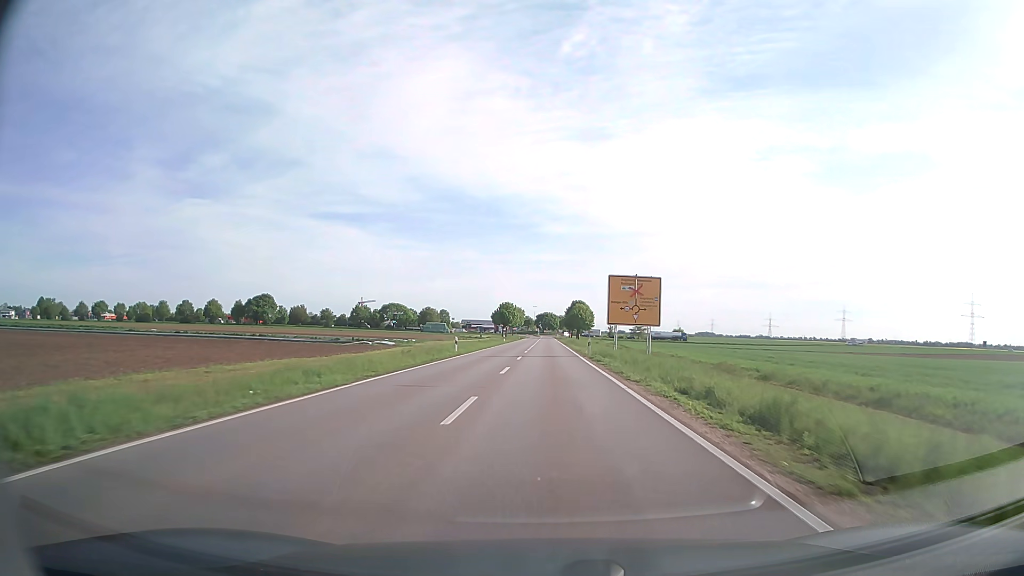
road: secondary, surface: asphalt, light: Day
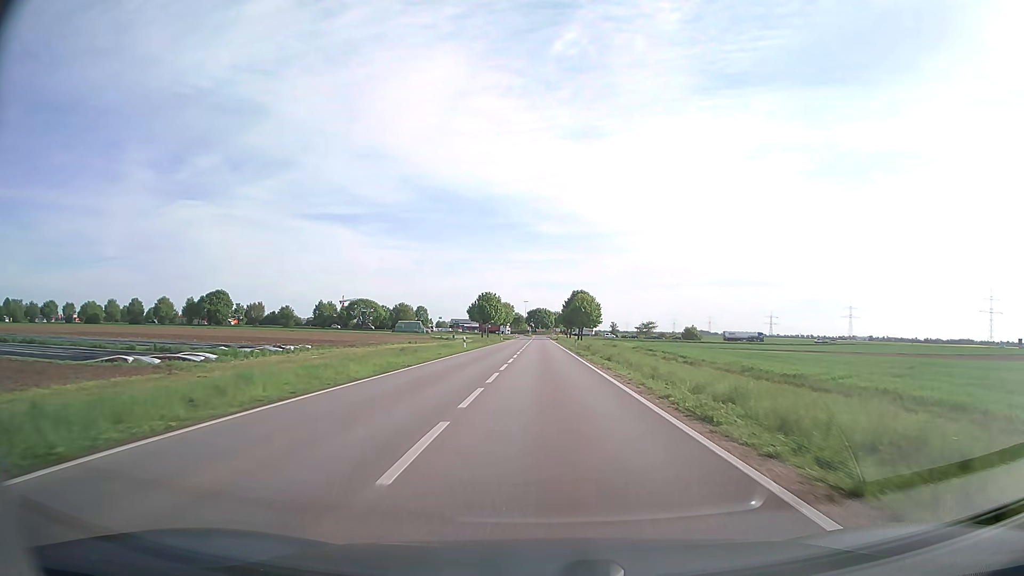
(+0.1, +40.5) m; +1°
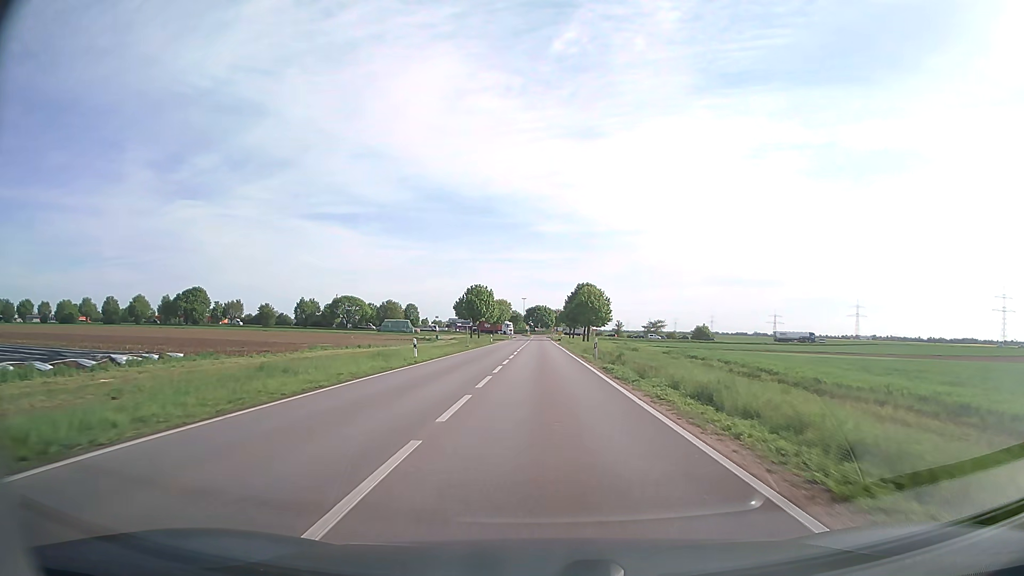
(0.0, +19.8) m; 0°
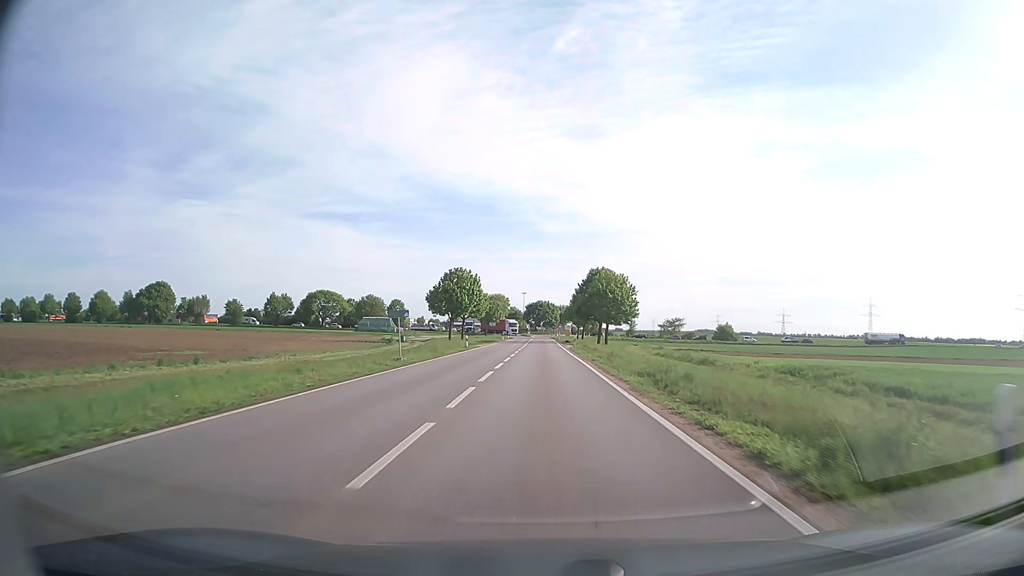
(-0.1, +28.7) m; 0°
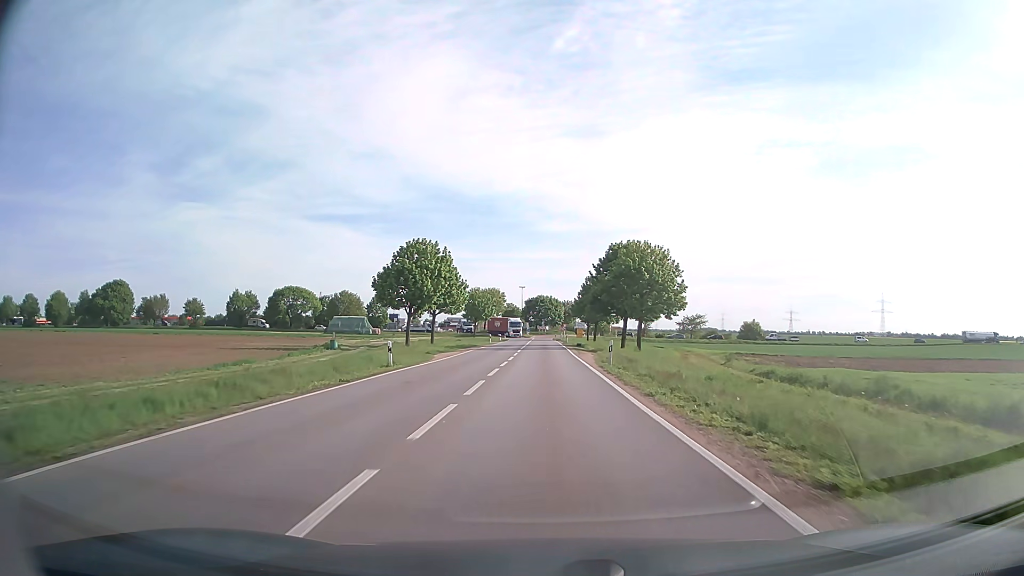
(0.0, +27.5) m; 0°
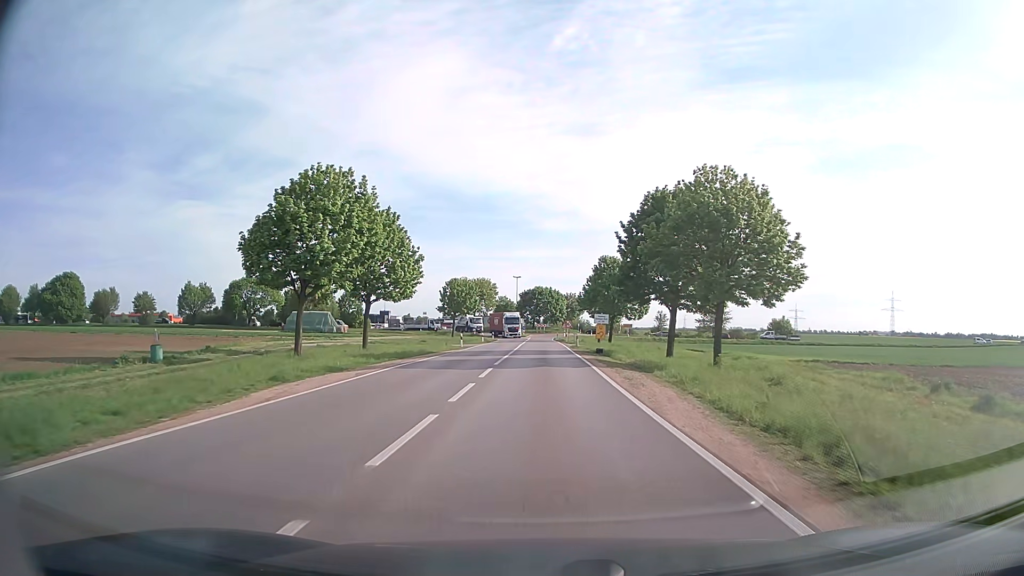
(0.0, +26.0) m; 0°
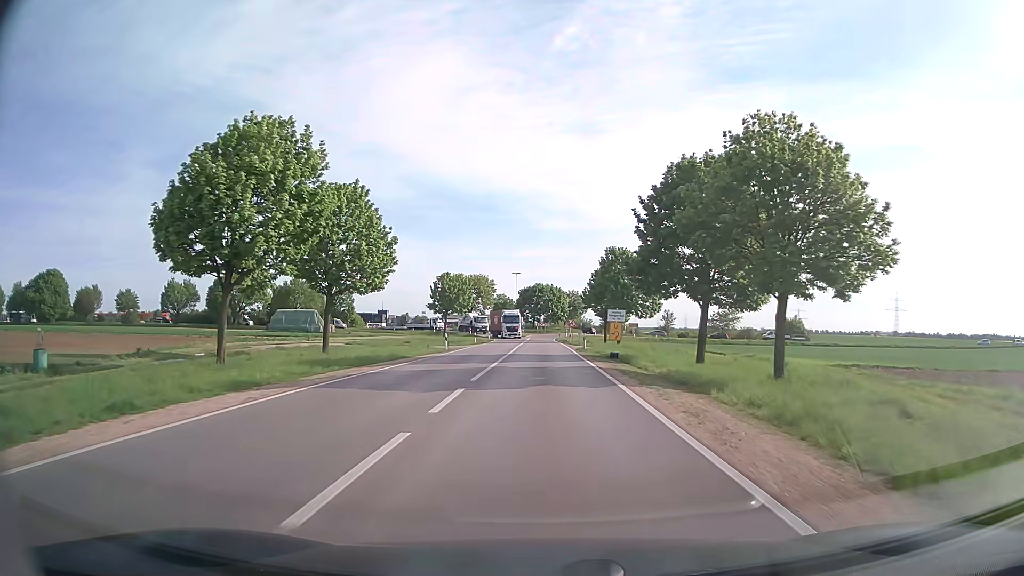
(0.0, +8.2) m; 0°
